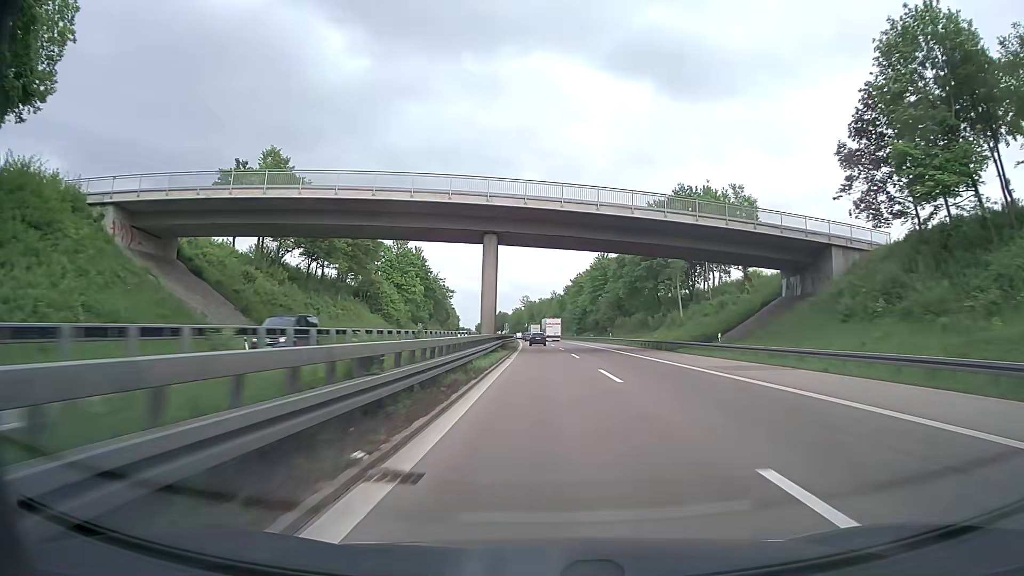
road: motorway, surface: asphalt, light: Day
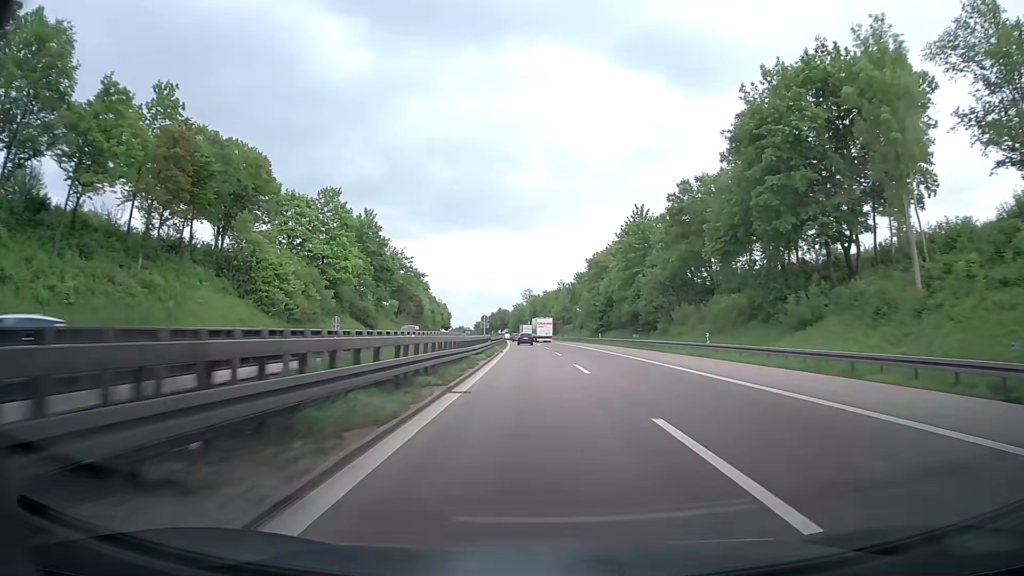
(0.0, +49.9) m; 0°
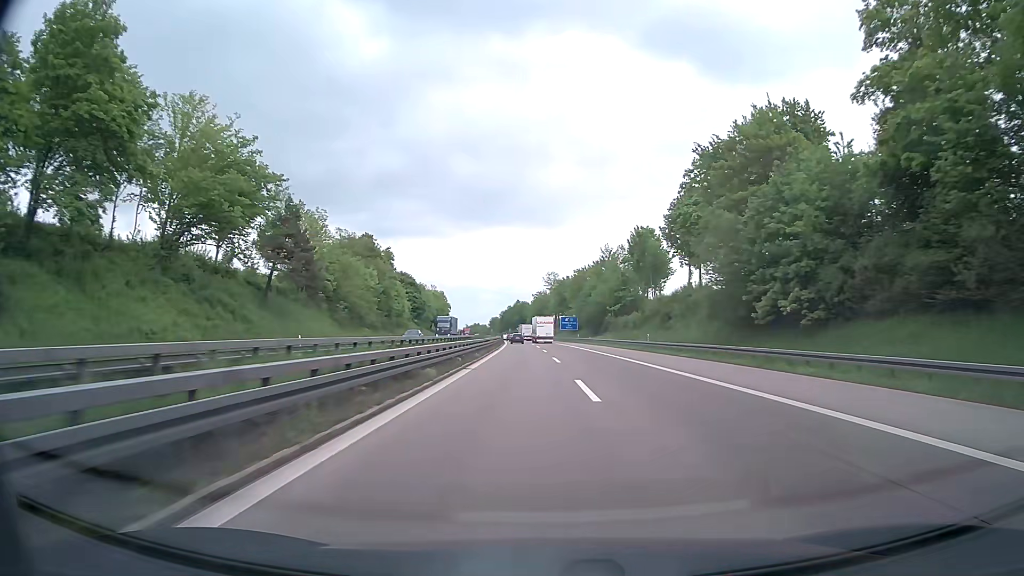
(-2.0, +81.3) m; -2°
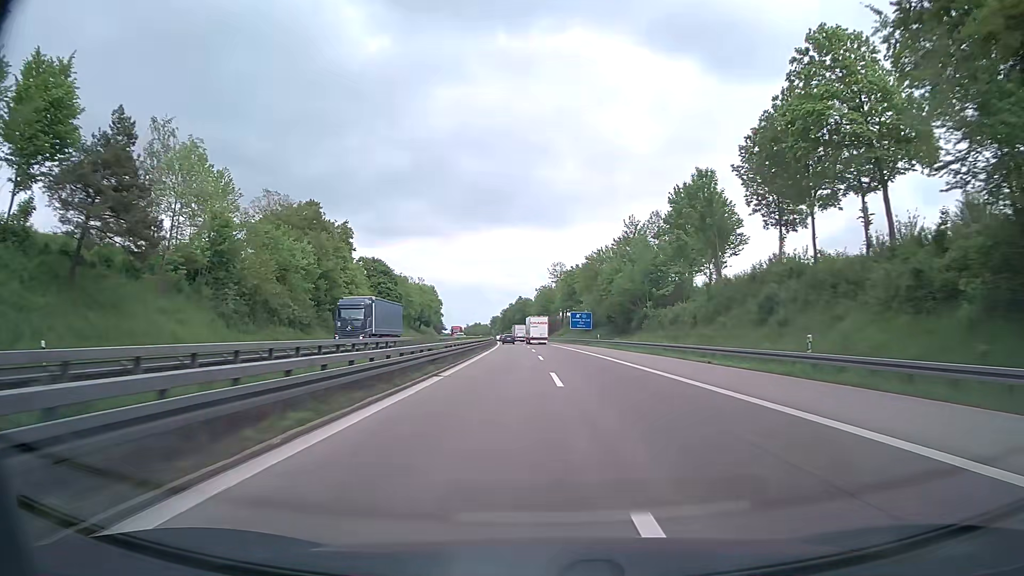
(-0.1, +31.9) m; -1°
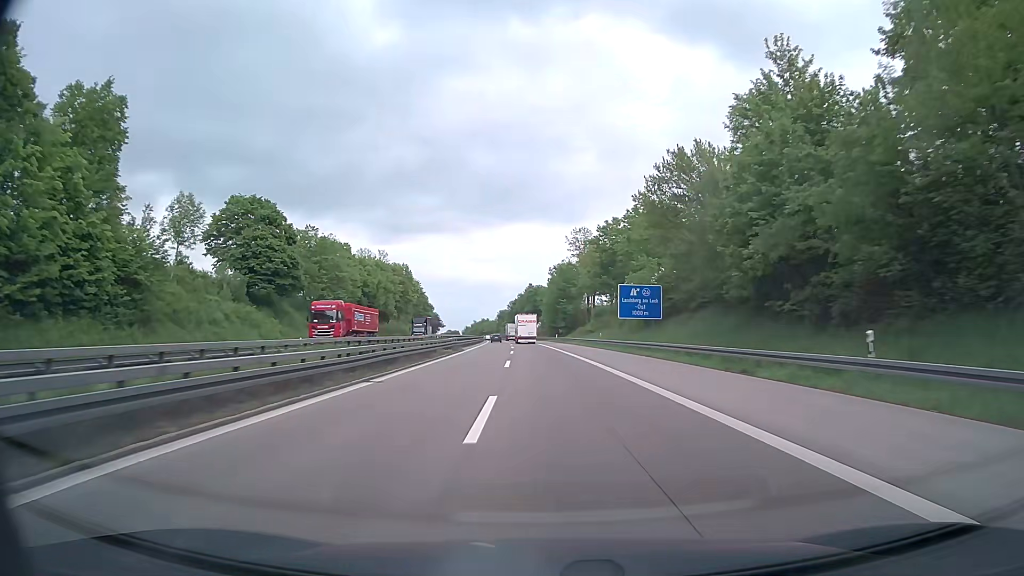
(-0.3, +62.9) m; -1°
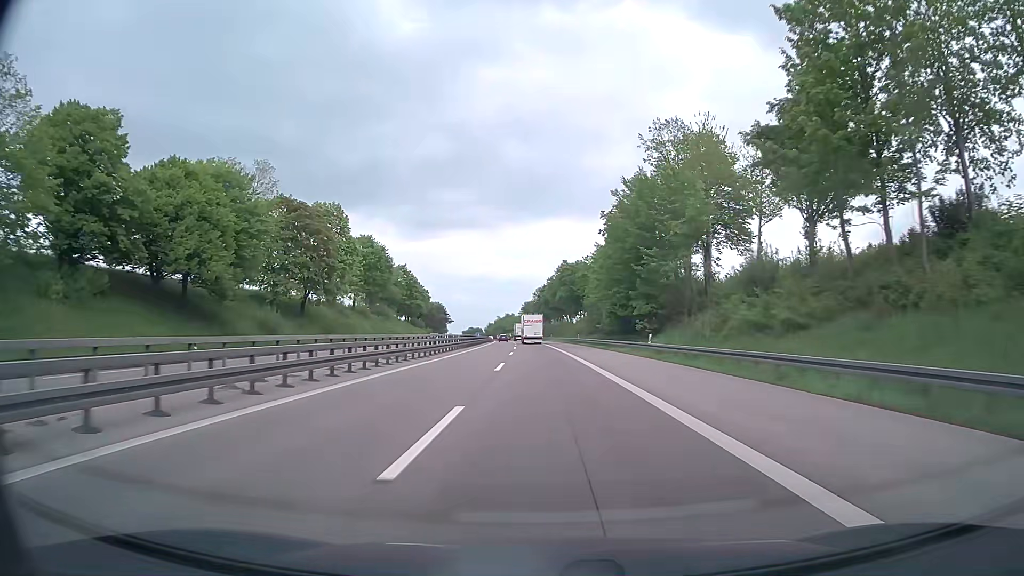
(-2.4, +74.3) m; -3°
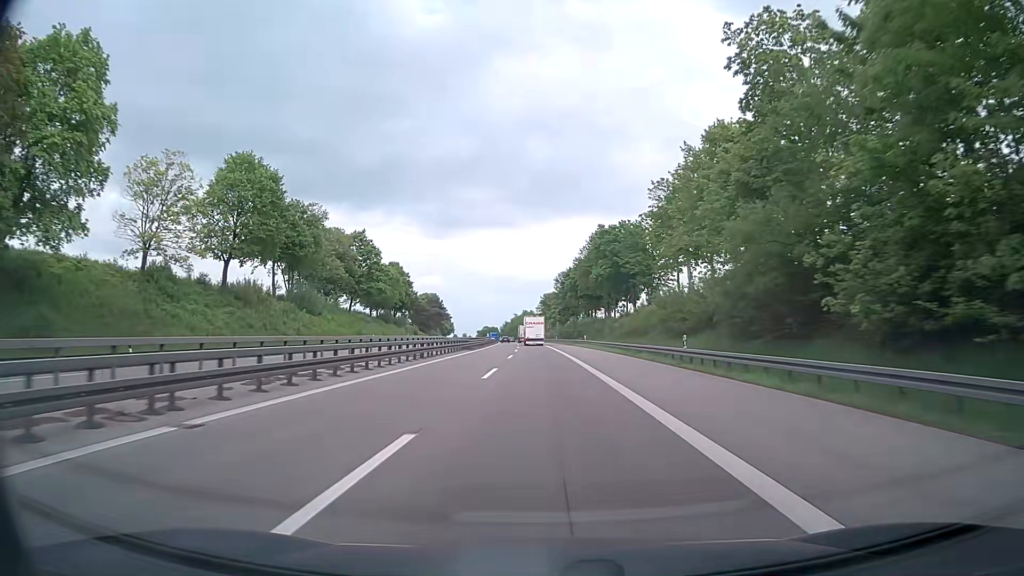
(-0.8, +57.4) m; -2°
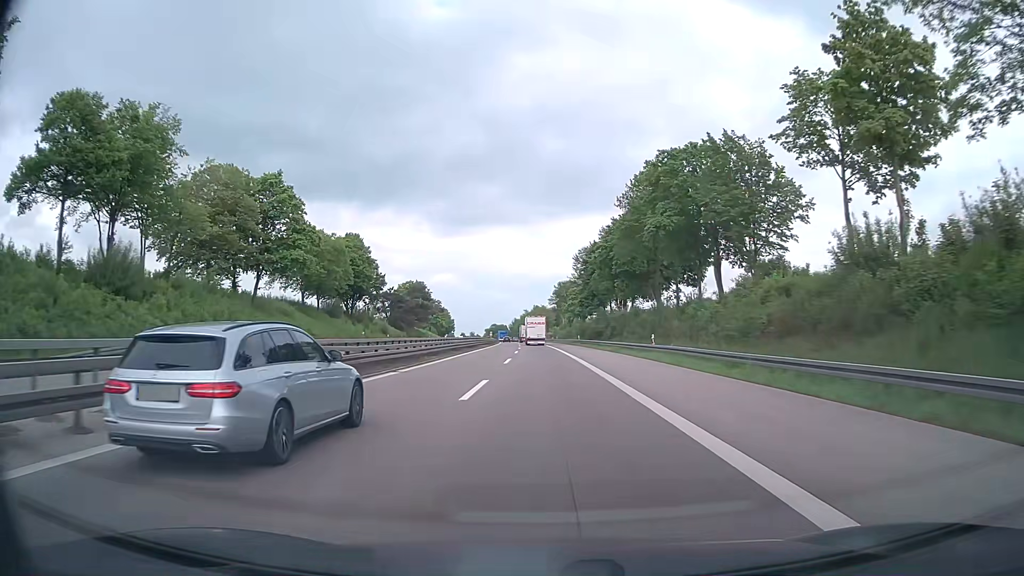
(-0.3, +43.2) m; -1°
(0, +10) (0, +20) (0, +30) (0, +40) (0, +50) (-1, +60) (-1, +70) (-1, +80) (-1, +90) (-2, +100) m
